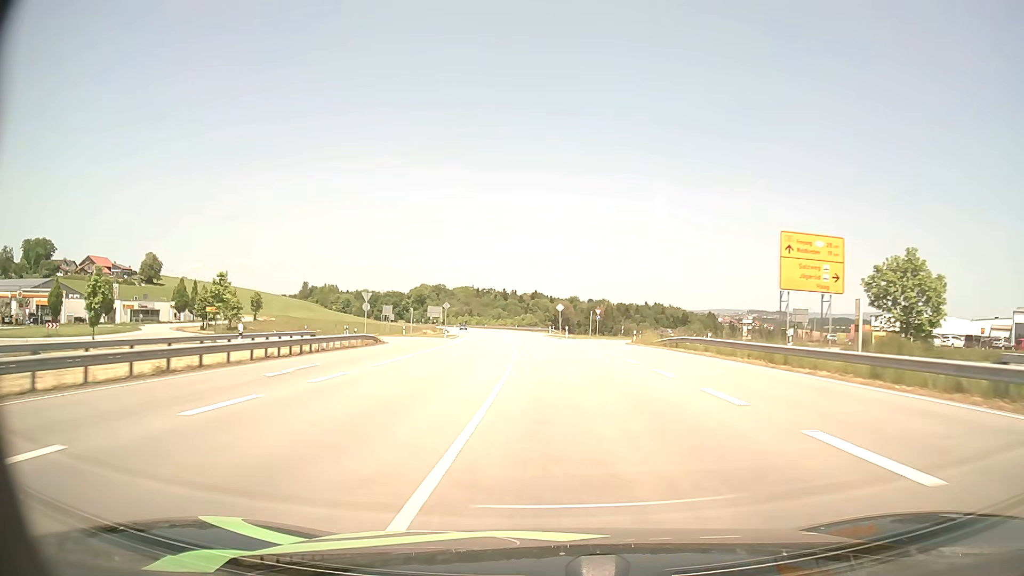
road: primary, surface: asphalt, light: Day
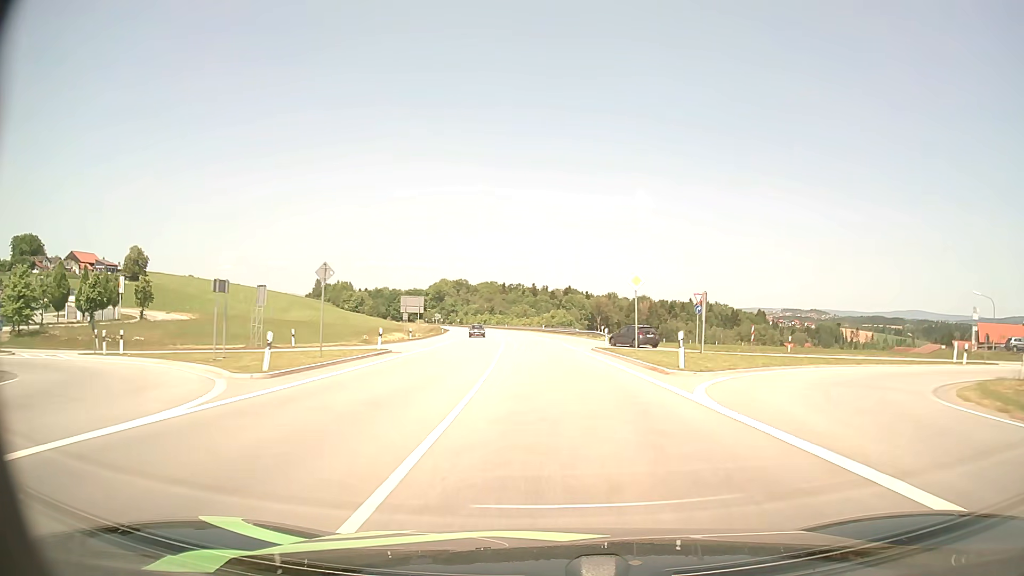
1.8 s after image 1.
(-1.1, +45.7) m; -3°
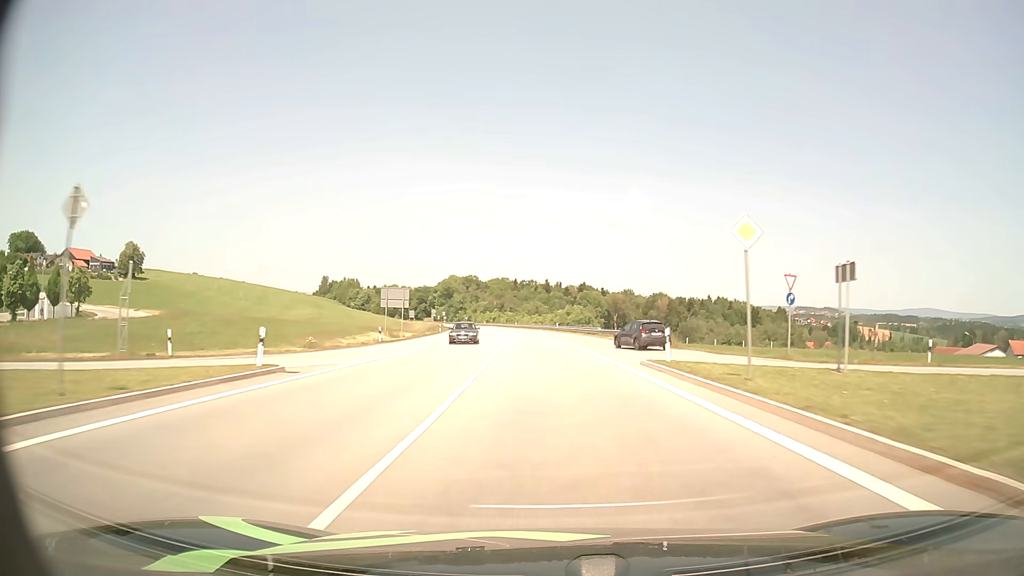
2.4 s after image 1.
(-0.2, +15.5) m; -1°
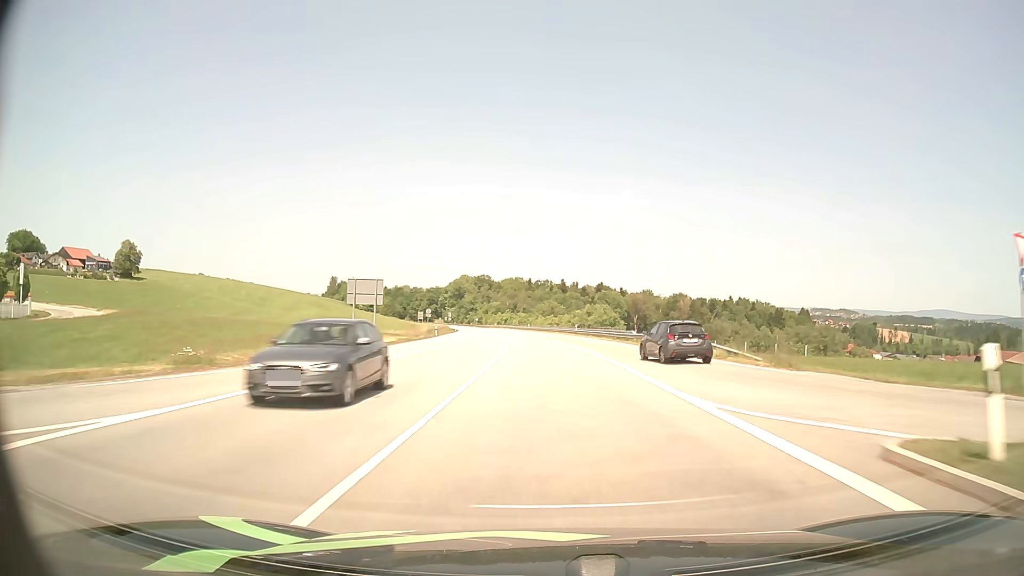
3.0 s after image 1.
(-0.2, +15.6) m; -1°
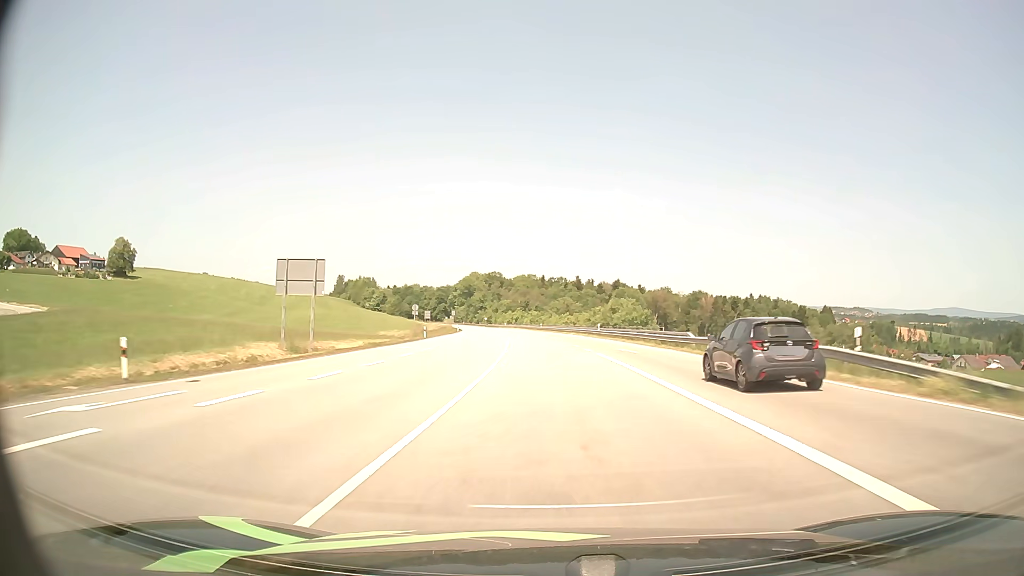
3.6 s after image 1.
(-0.2, +15.7) m; -1°
